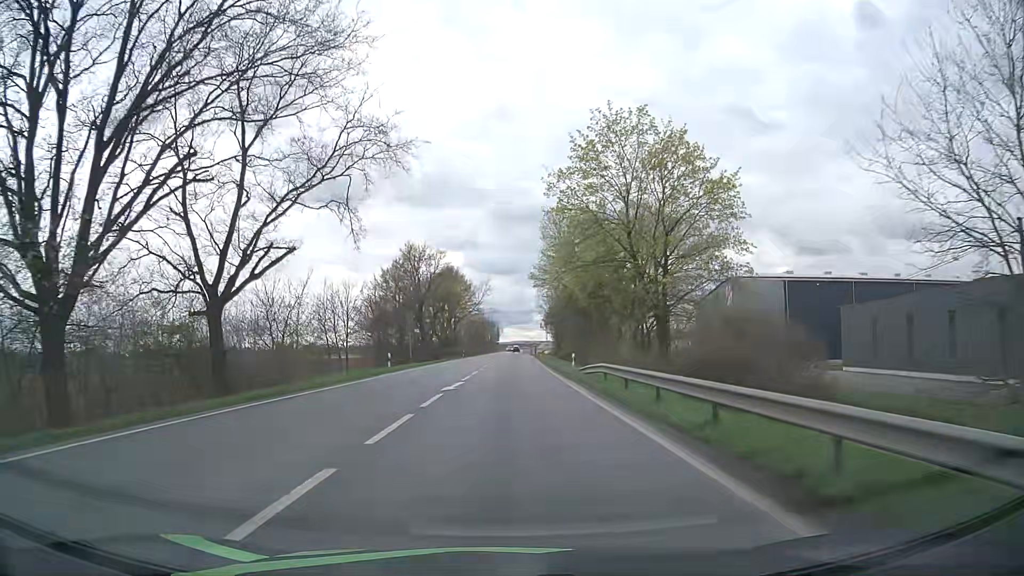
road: primary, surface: asphalt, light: Day
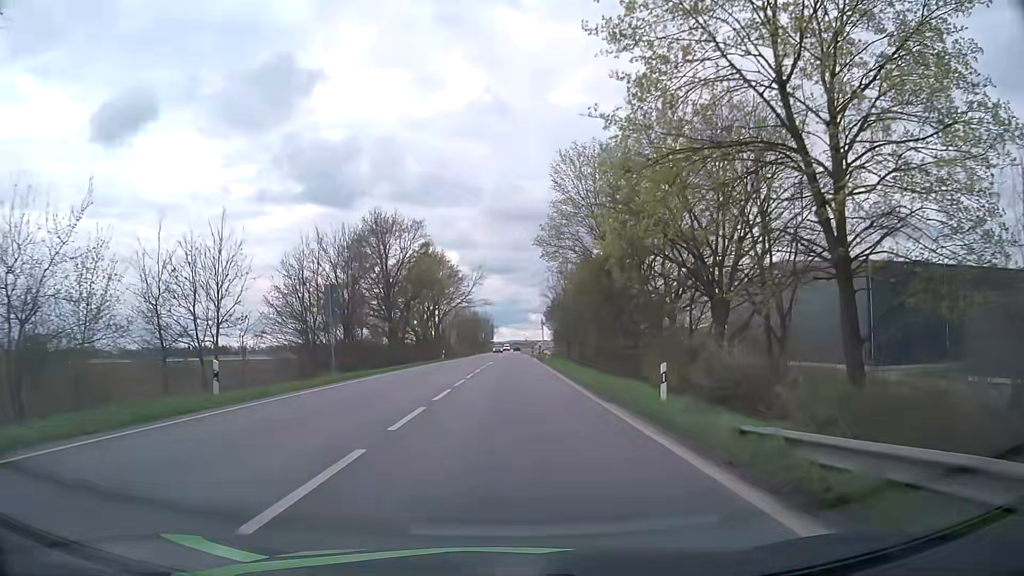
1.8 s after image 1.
(+0.1, +22.5) m; 0°
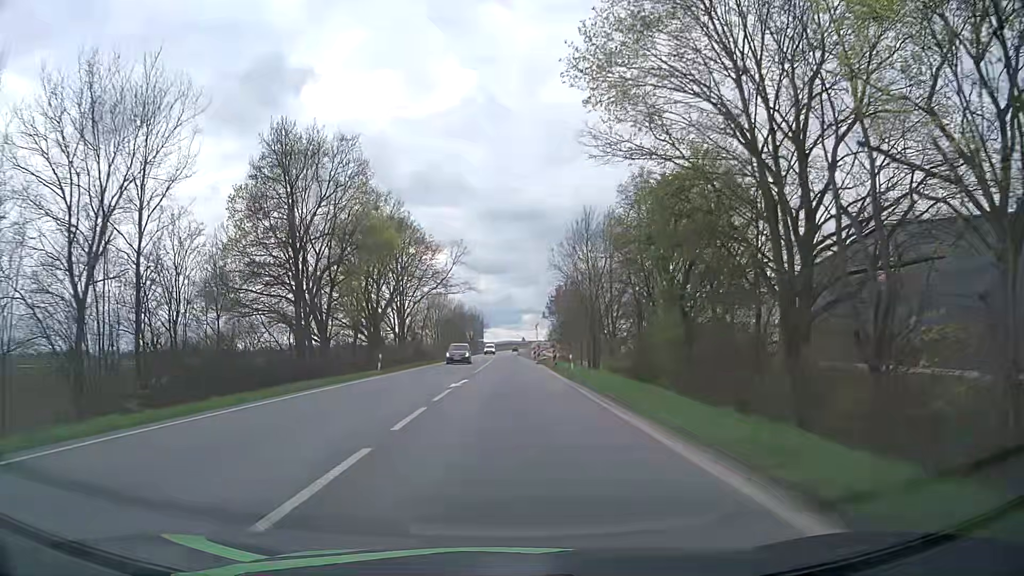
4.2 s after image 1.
(+0.3, +30.0) m; +1°
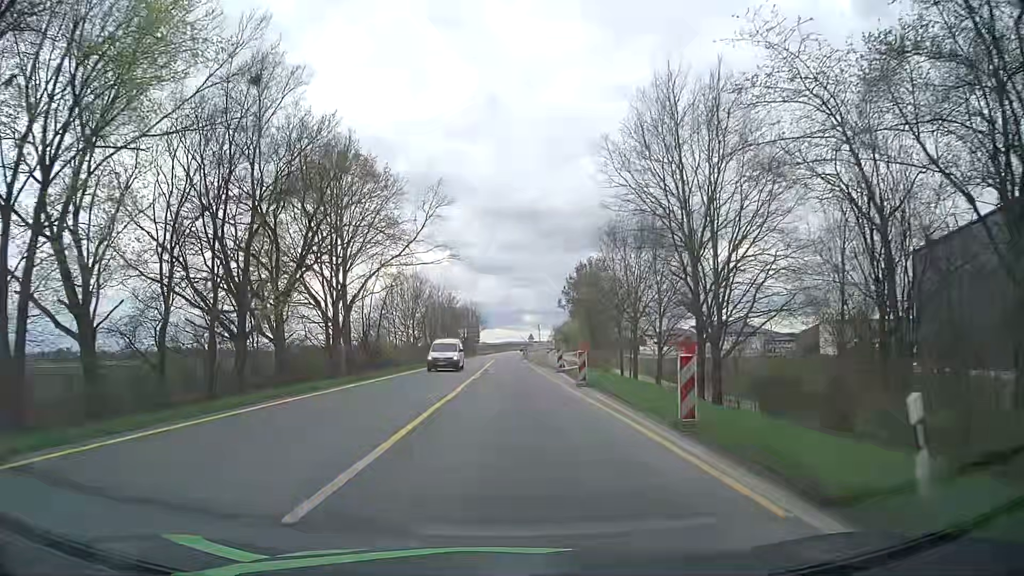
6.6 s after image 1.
(0.0, +30.1) m; 0°
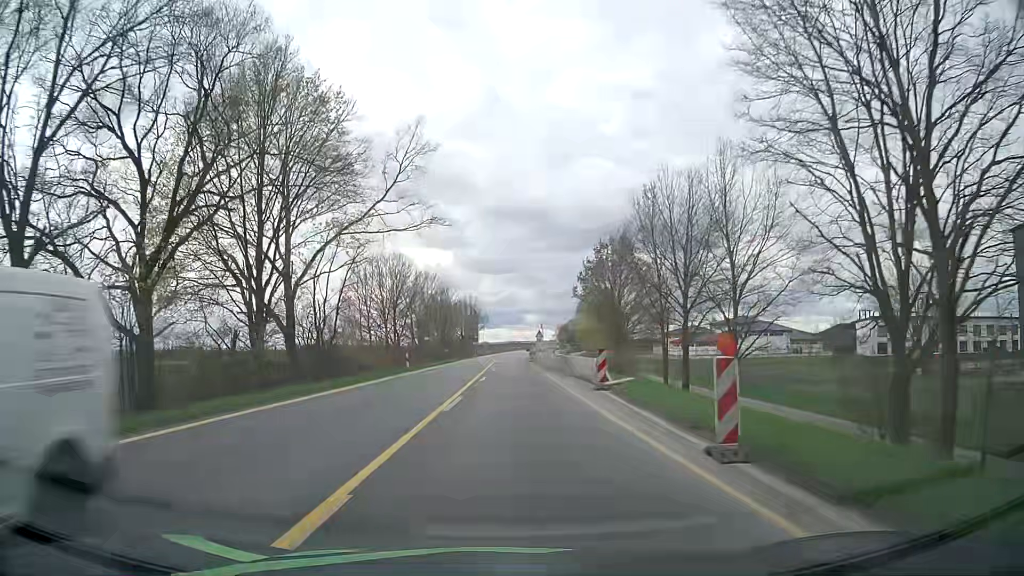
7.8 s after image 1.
(0.0, +15.2) m; 0°
(0, +10) (0, +20) (0, +30) (0, +40) (0, +50) (0, +60) (0, +70) (+1, +80) (+1, +90) (+2, +100) m
